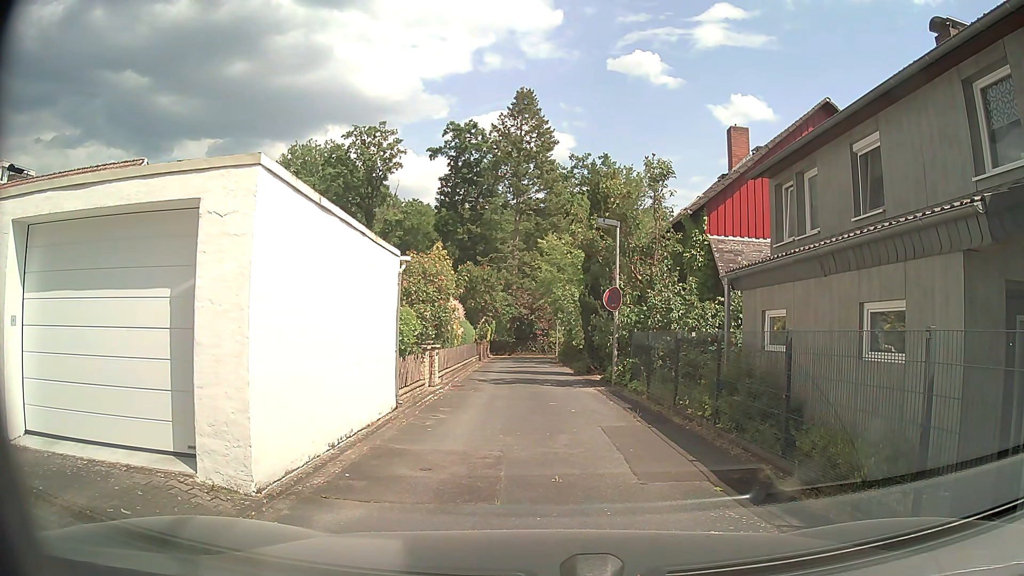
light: Day
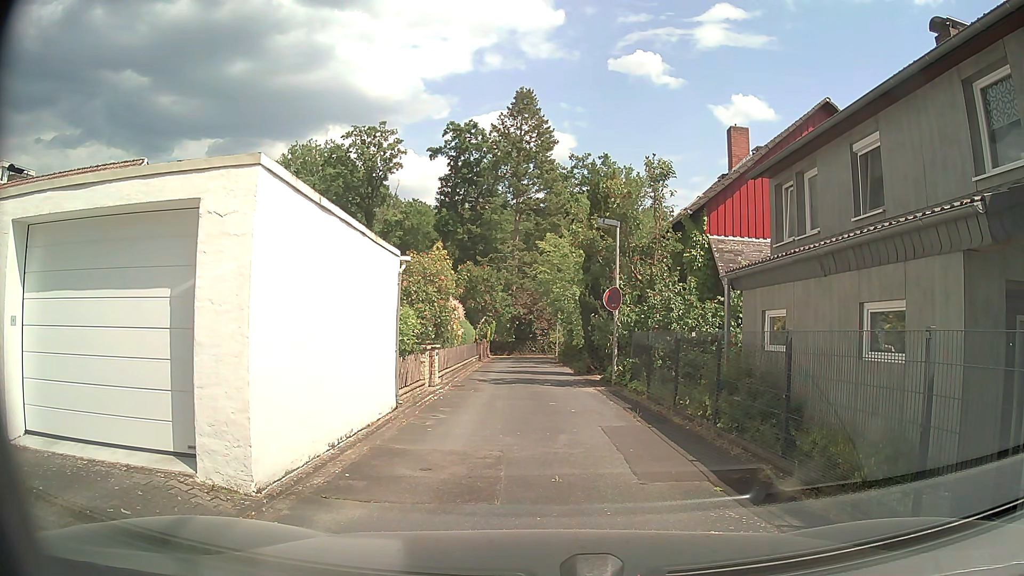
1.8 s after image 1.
(0.0, 0.0) m; 0°
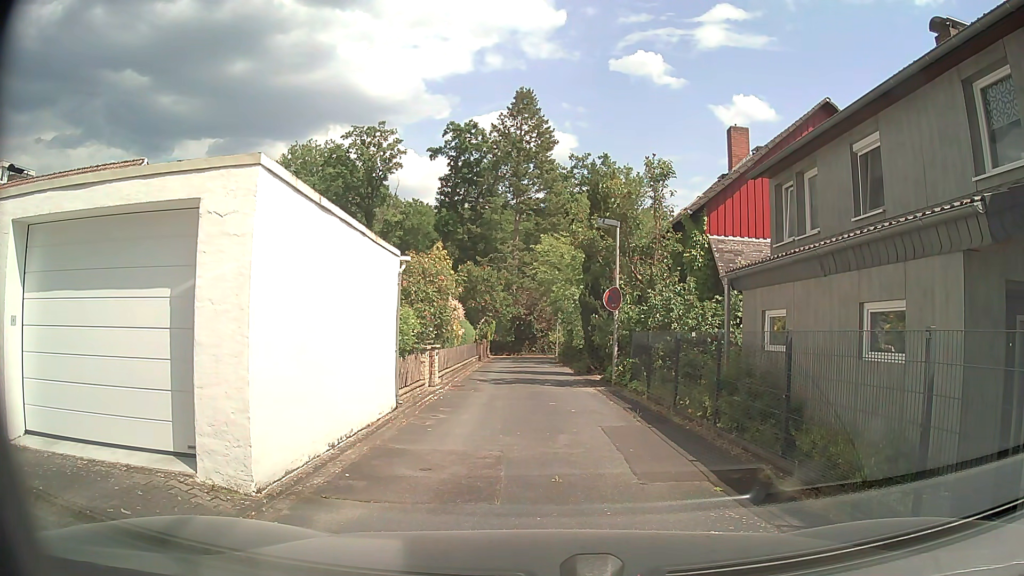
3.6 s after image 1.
(0.0, 0.0) m; 0°
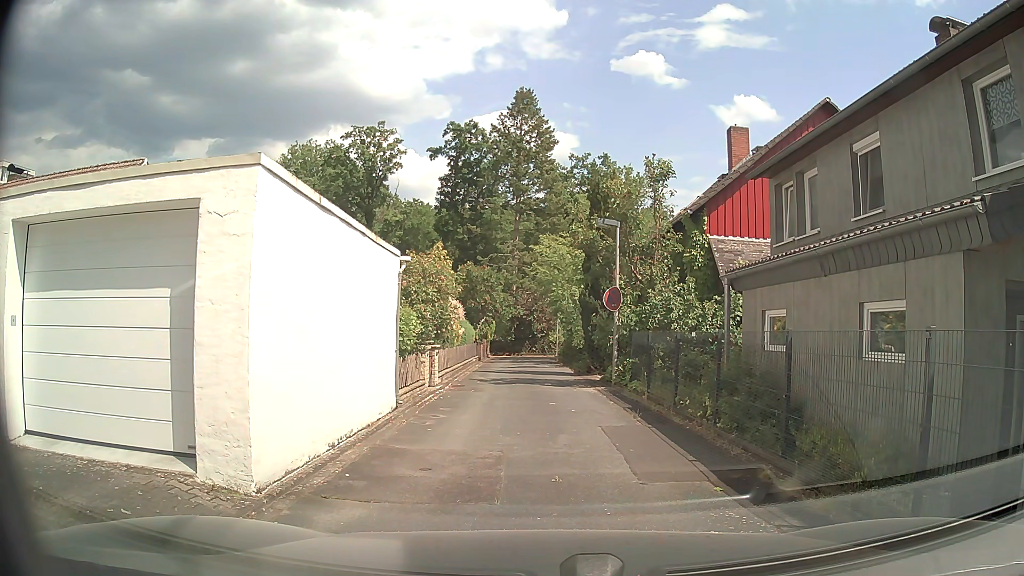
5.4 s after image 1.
(0.0, 0.0) m; 0°
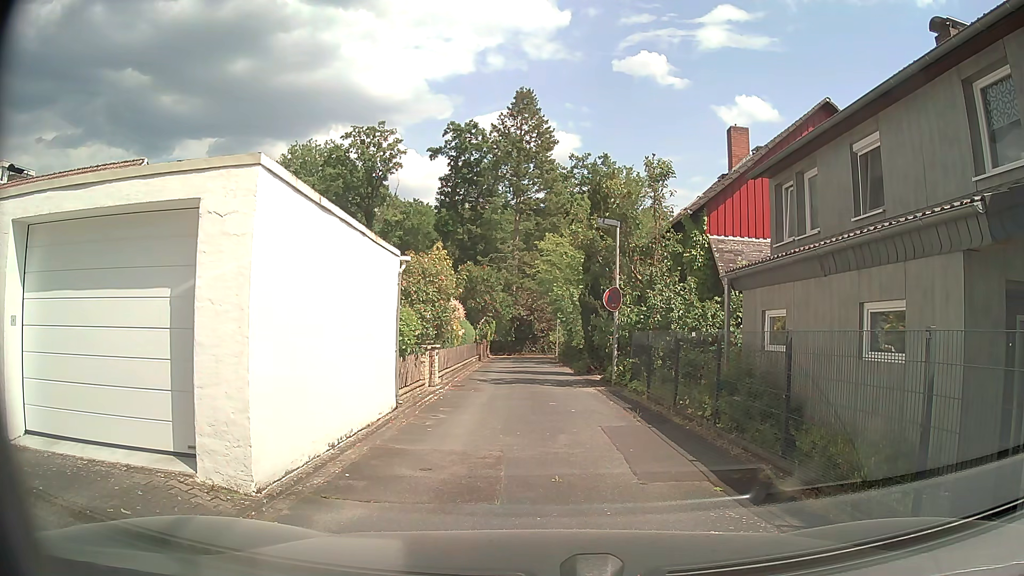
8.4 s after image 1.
(0.0, 0.0) m; 0°
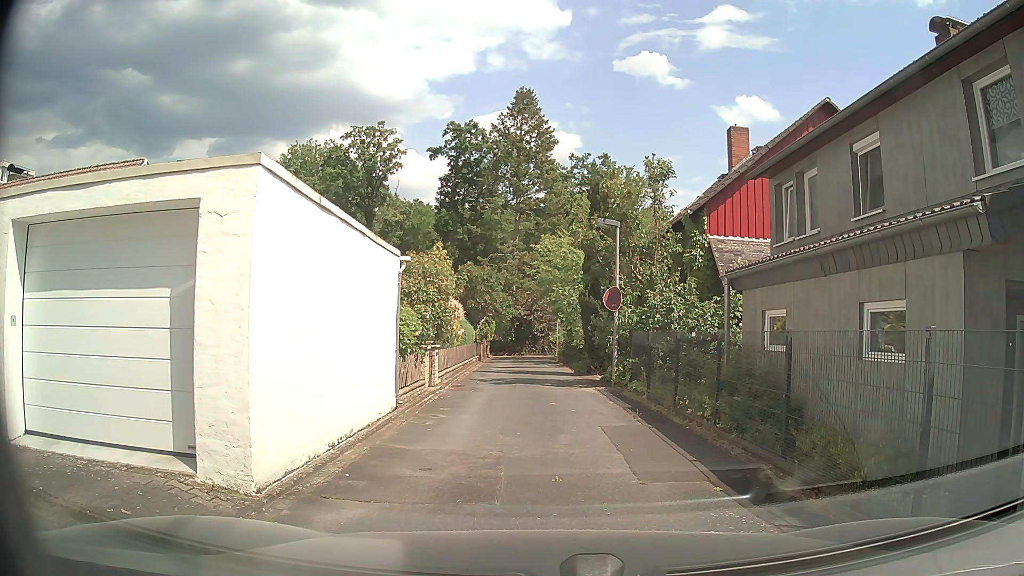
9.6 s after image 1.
(0.0, 0.0) m; 0°
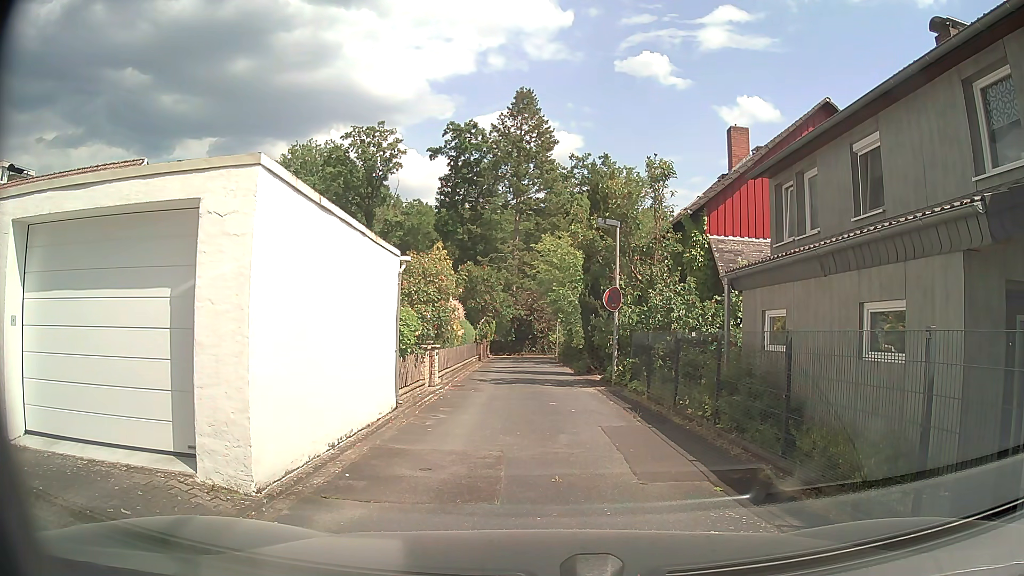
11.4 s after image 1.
(0.0, 0.0) m; 0°
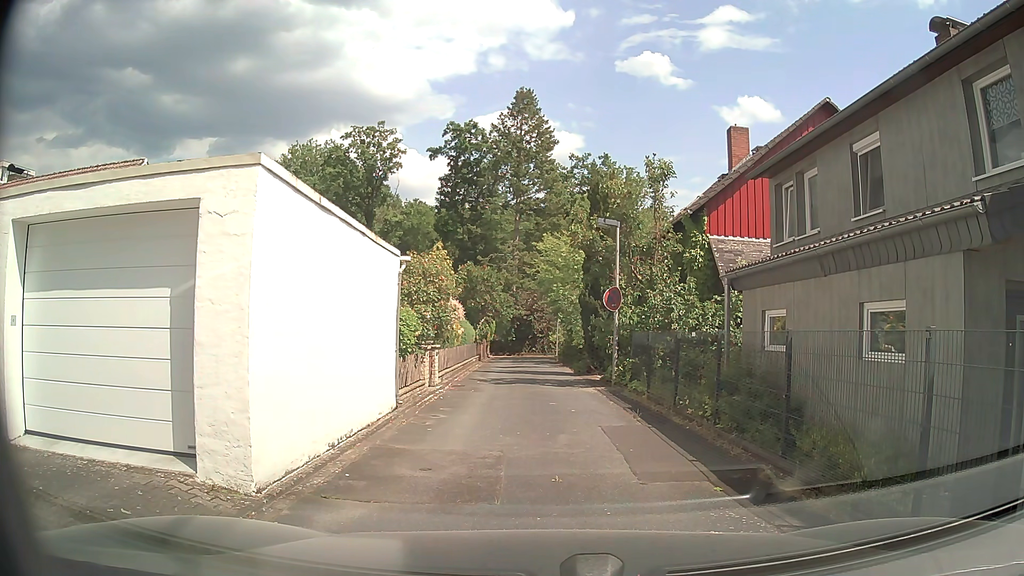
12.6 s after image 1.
(0.0, 0.0) m; 0°
